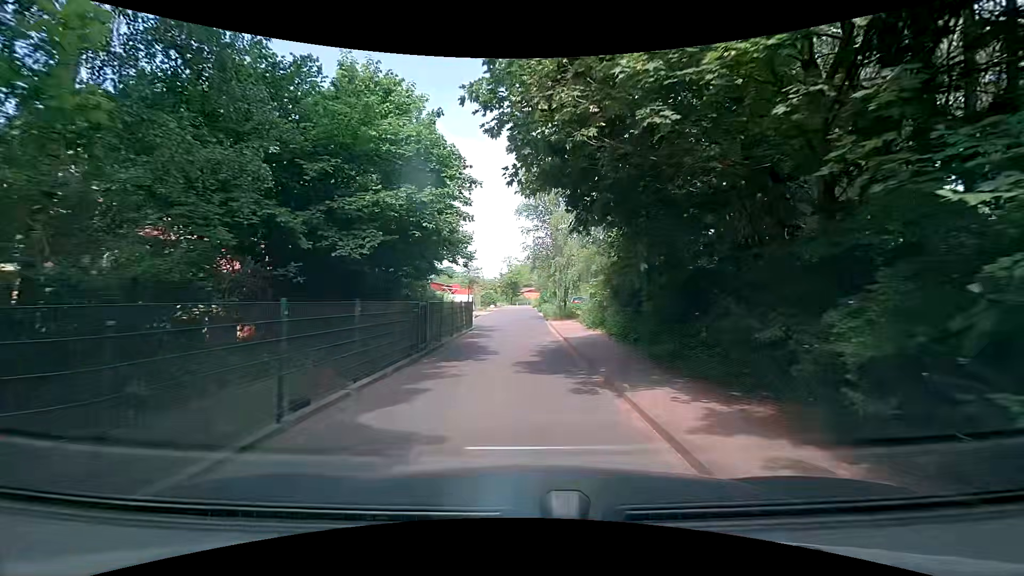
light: Day
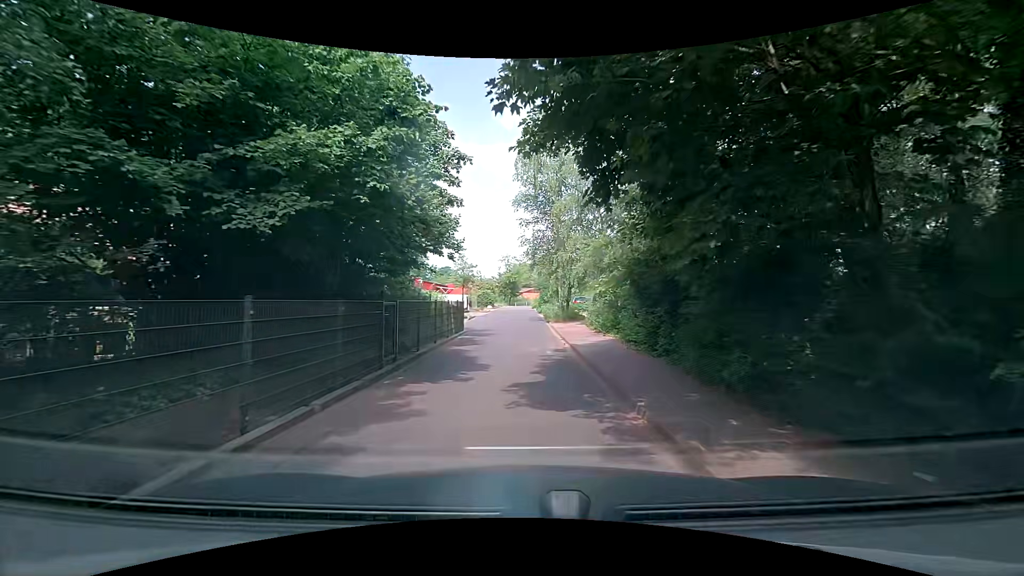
(0.0, +3.3) m; +1°
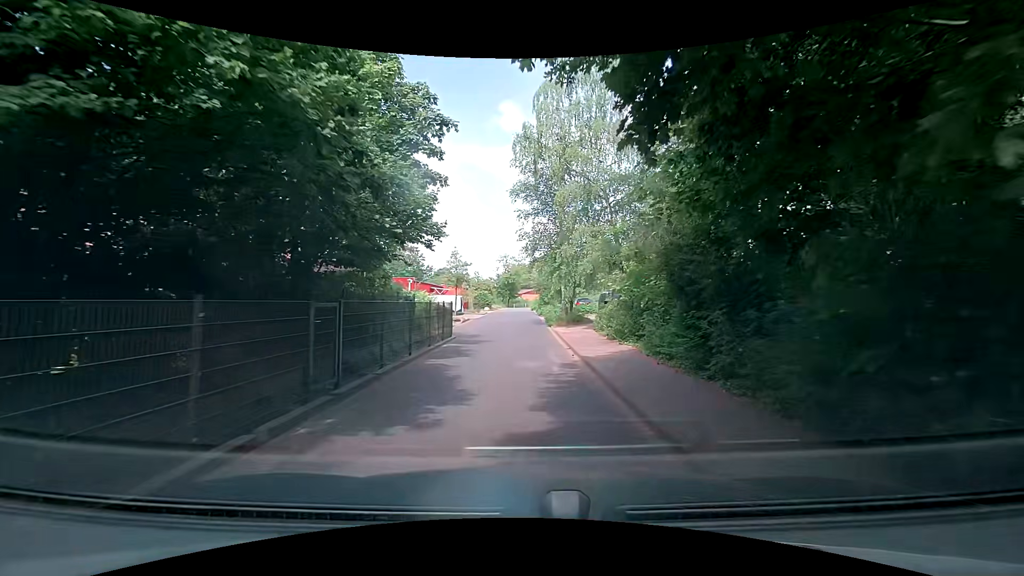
(-0.1, +3.3) m; -1°
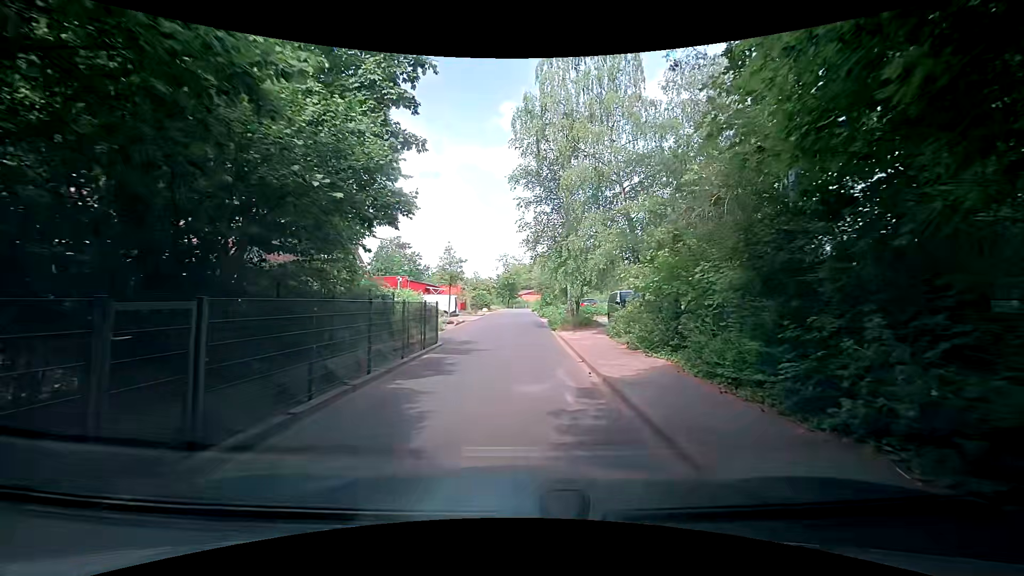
(0.0, +3.3) m; -1°
